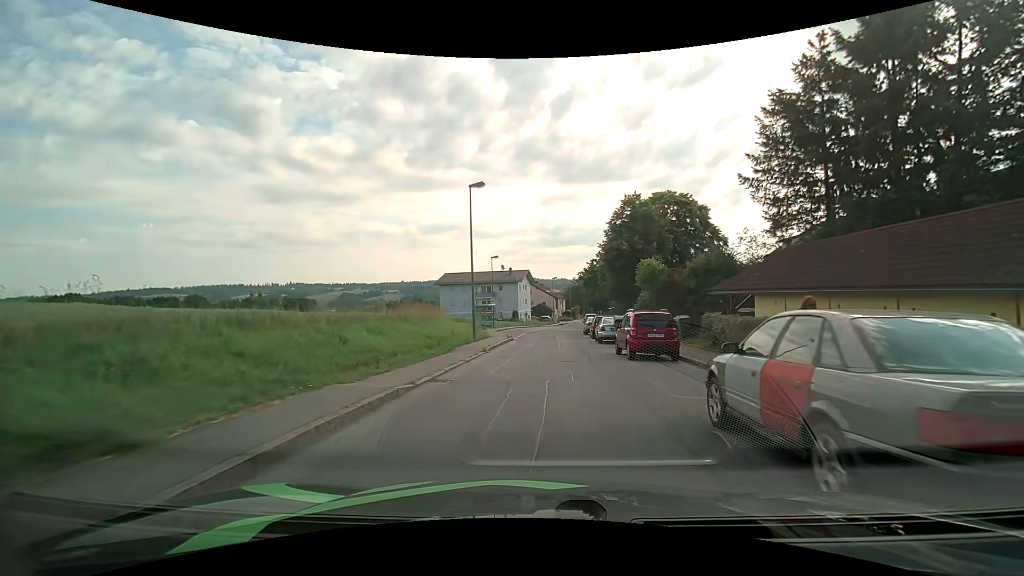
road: unclassified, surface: asphalt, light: Day
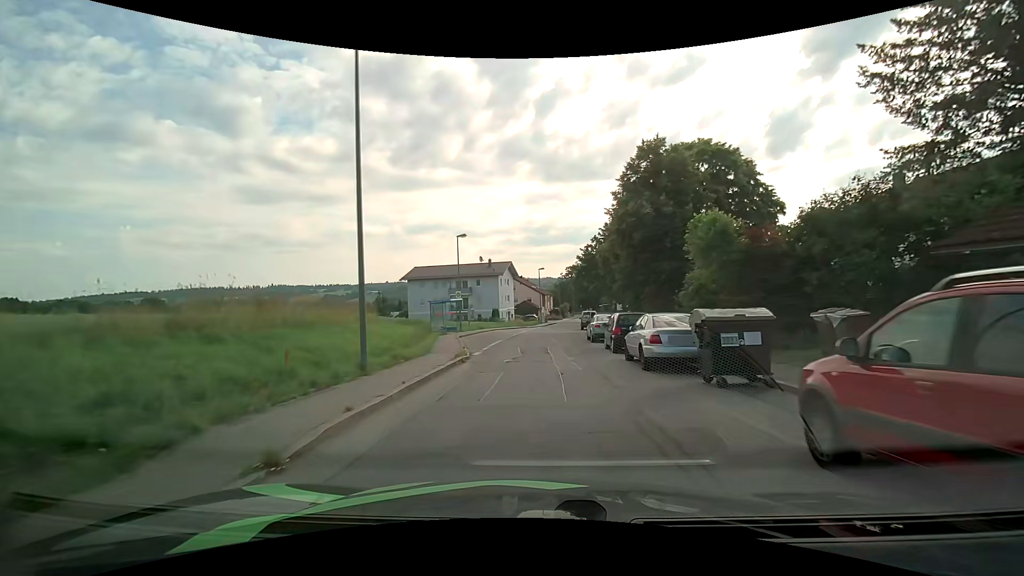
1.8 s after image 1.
(+0.3, +14.1) m; +2°
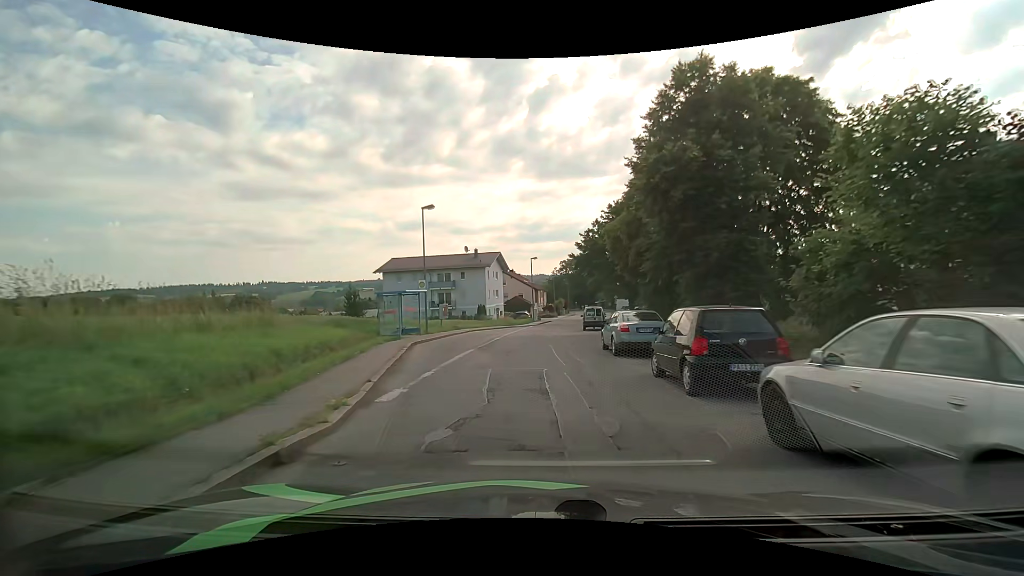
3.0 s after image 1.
(+0.1, +9.7) m; 0°
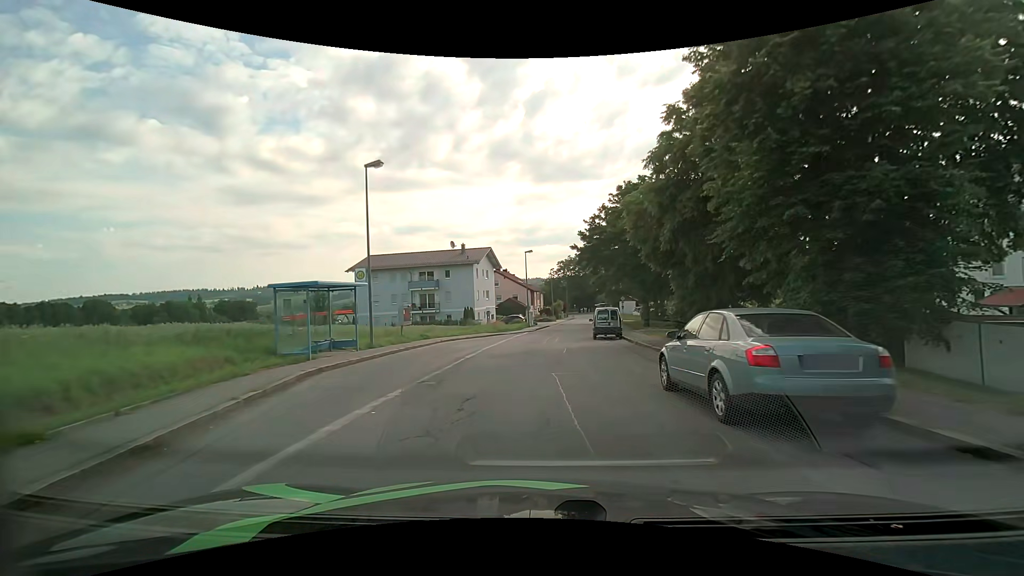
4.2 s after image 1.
(+0.1, +9.3) m; +1°
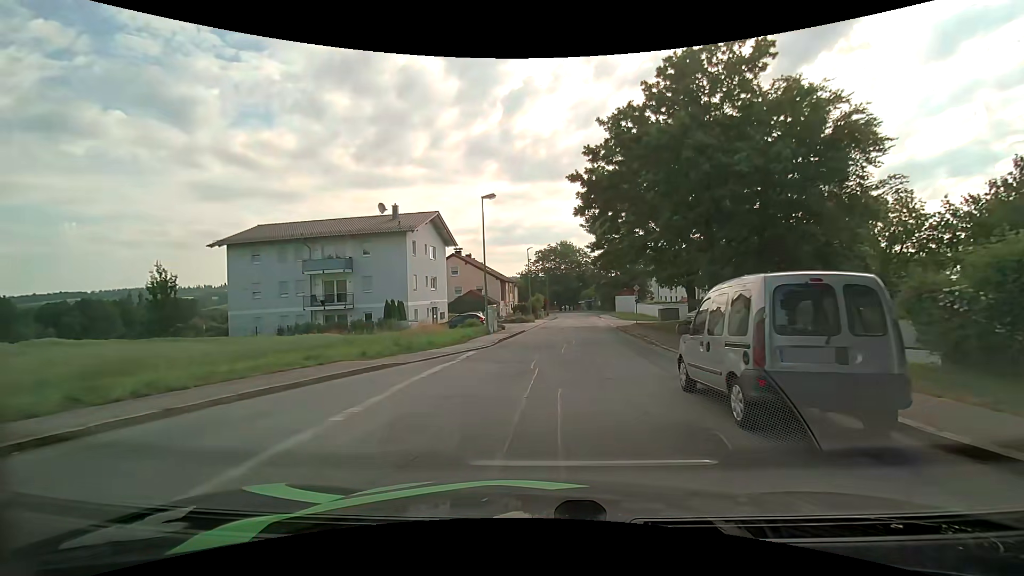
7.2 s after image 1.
(+0.2, +22.9) m; +2°
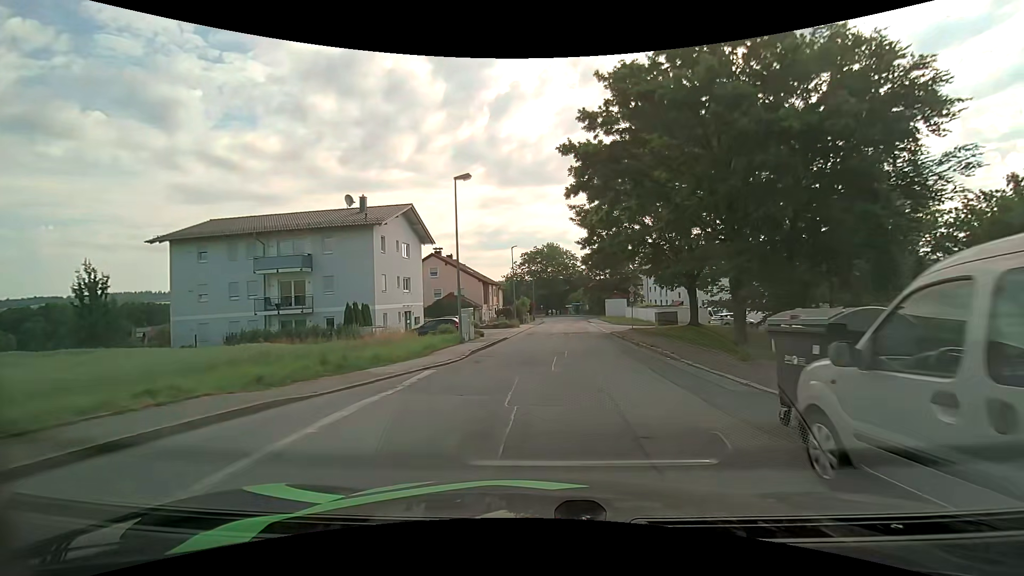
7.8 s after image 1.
(+0.1, +4.6) m; +1°
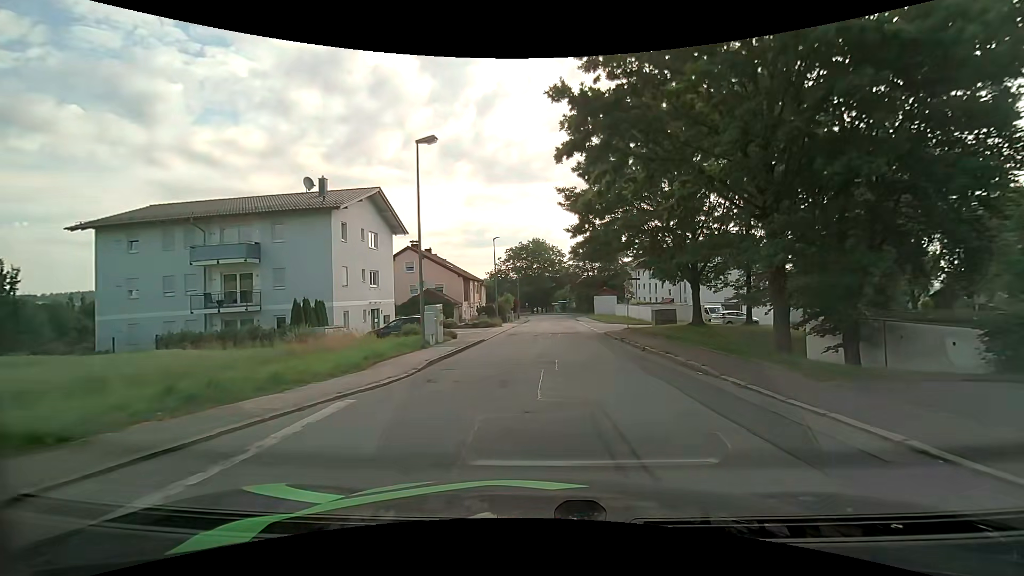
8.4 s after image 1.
(+0.1, +4.6) m; +2°
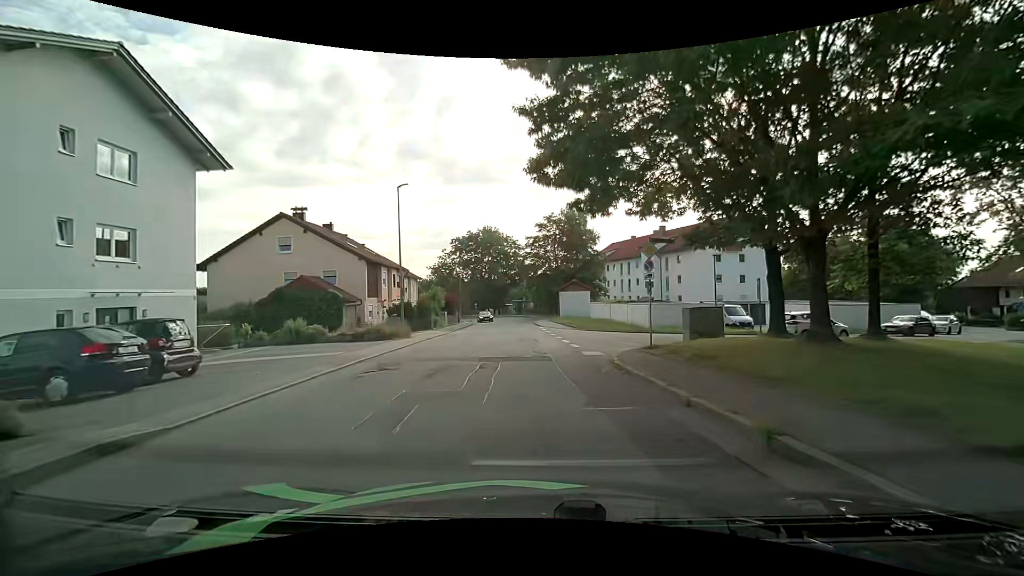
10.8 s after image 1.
(+1.0, +19.1) m; +5°
(0, +10) (-1, +20) (-1, +30) (-2, +40) (-3, +50) (-4, +60) (-5, +70) (-8, +79) (-12, +89) (-17, +97) m
